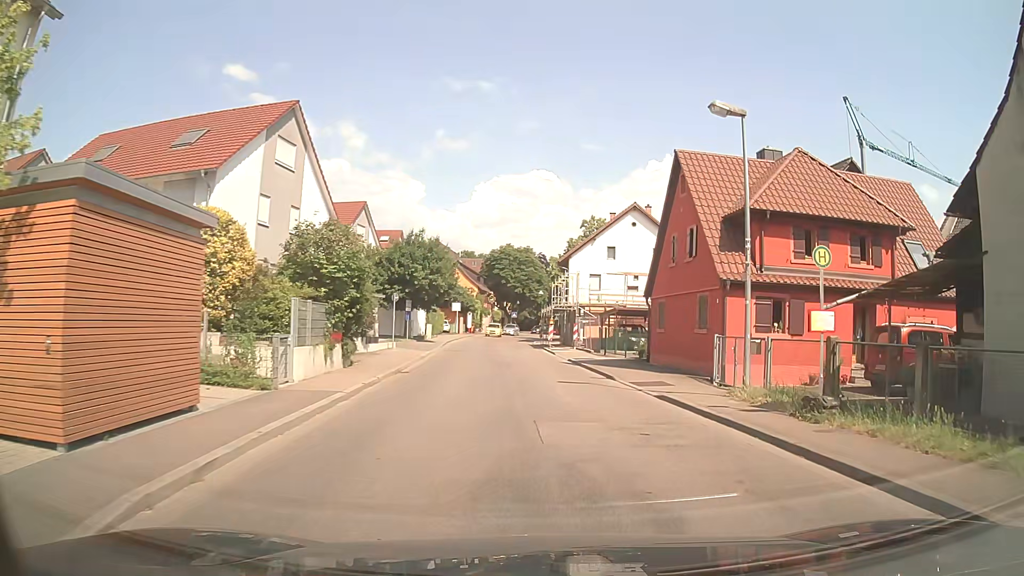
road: tertiary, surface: asphalt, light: Day
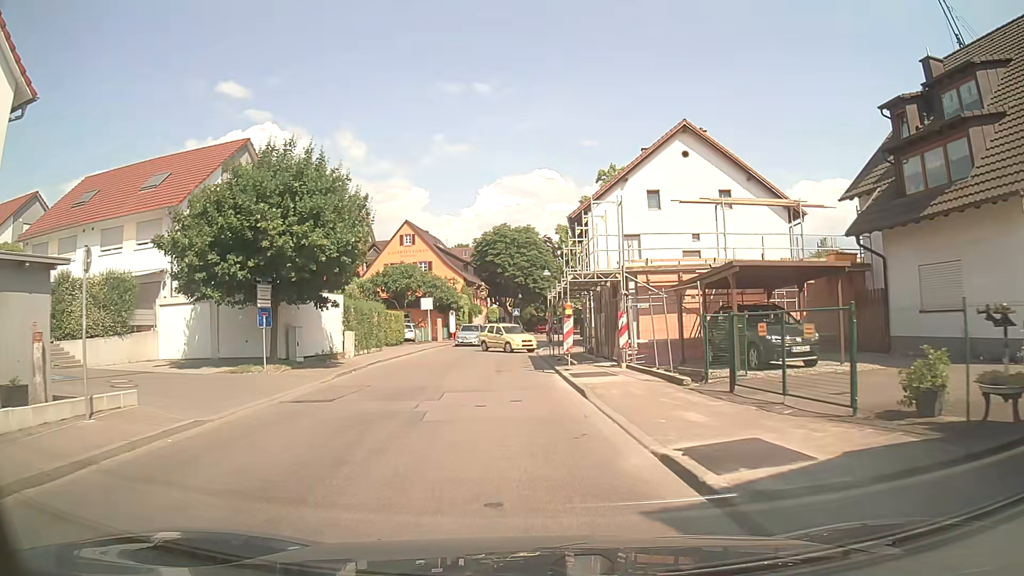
(+0.2, +23.3) m; -1°
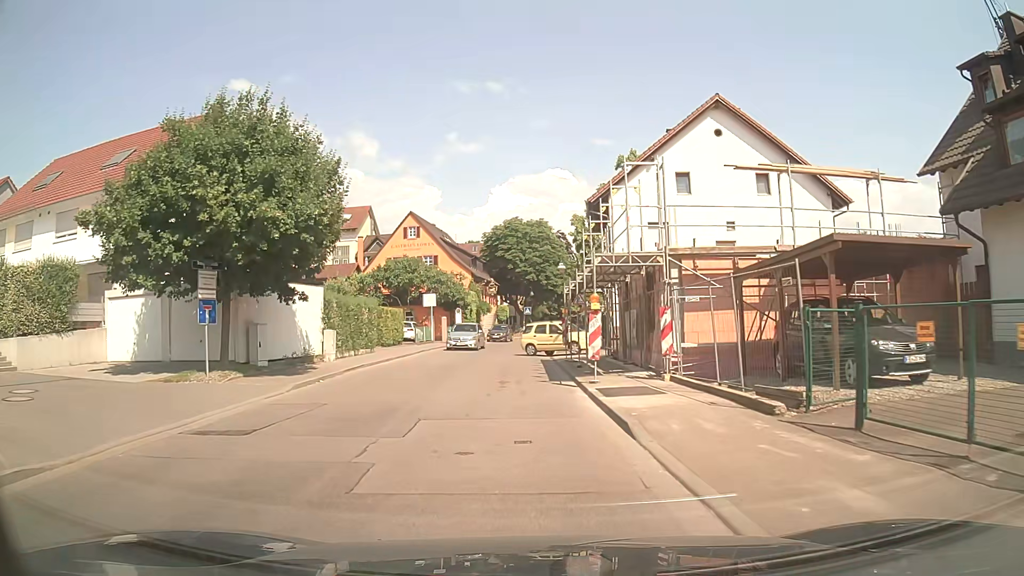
(-0.1, +4.6) m; -3°
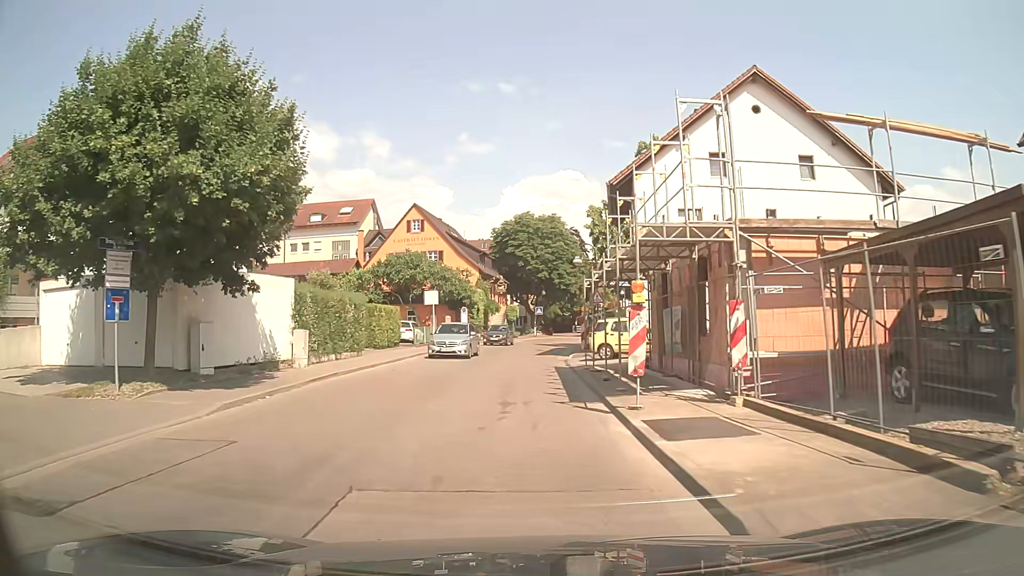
(0.0, +4.4) m; 0°
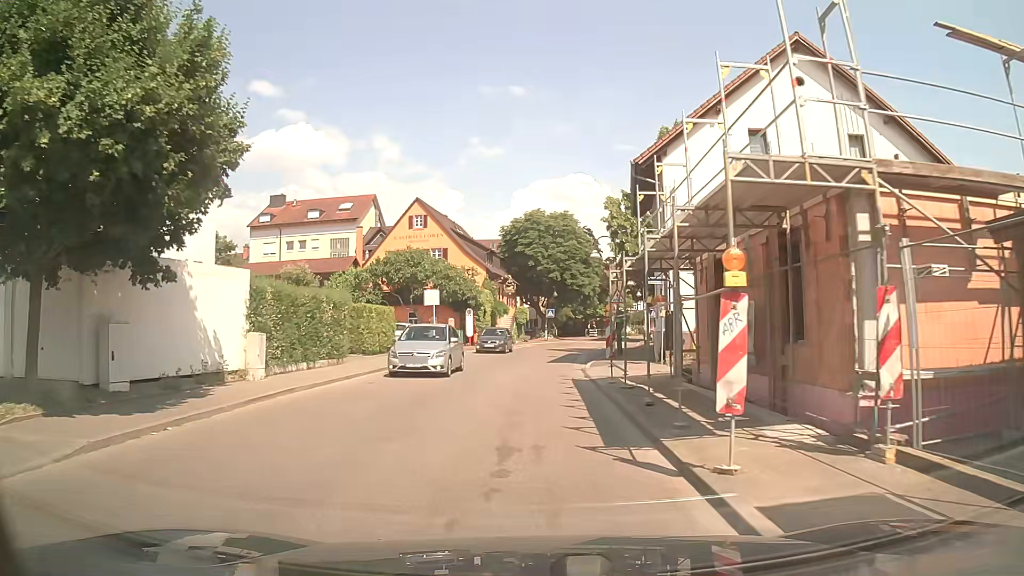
(-0.1, +4.3) m; -2°
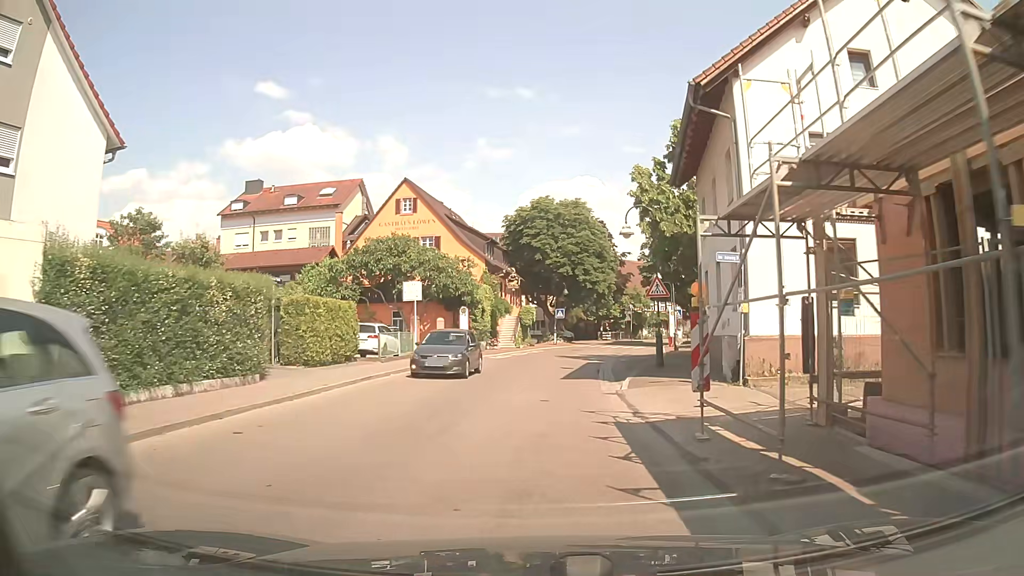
(0.0, +8.5) m; +1°
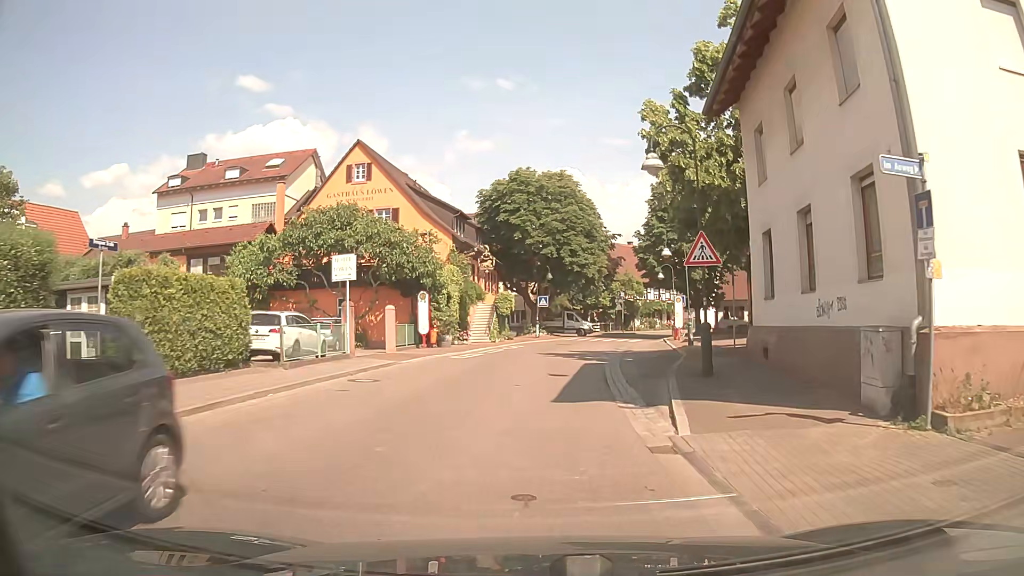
(0.0, +8.6) m; +1°
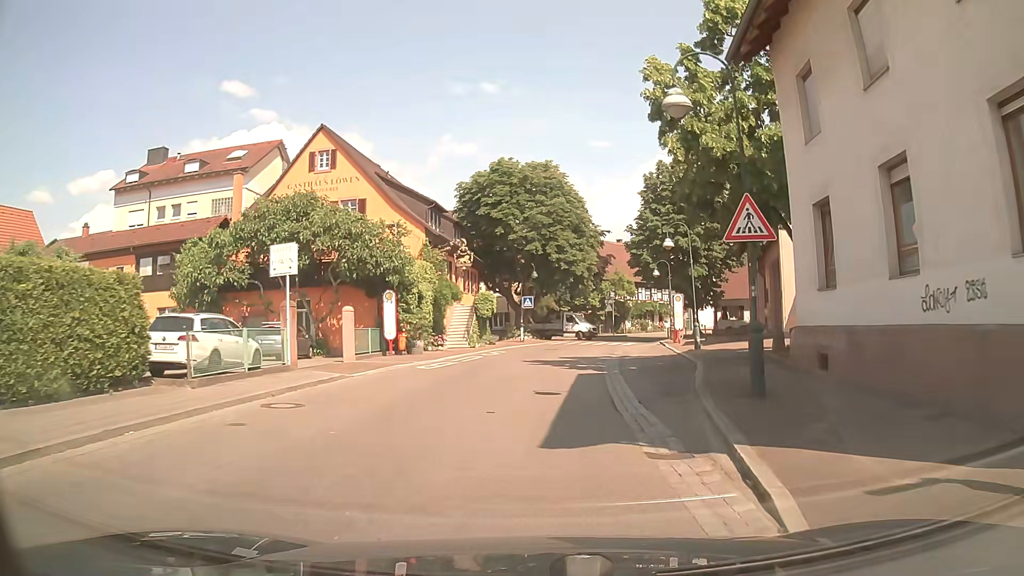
(0.0, +4.4) m; +1°
(0, +10) (+1, +20) (+2, +30) (+3, +40) (+6, +49) (+9, +59) (+14, +67) (+20, +75) (+27, +83) (+34, +90) m
